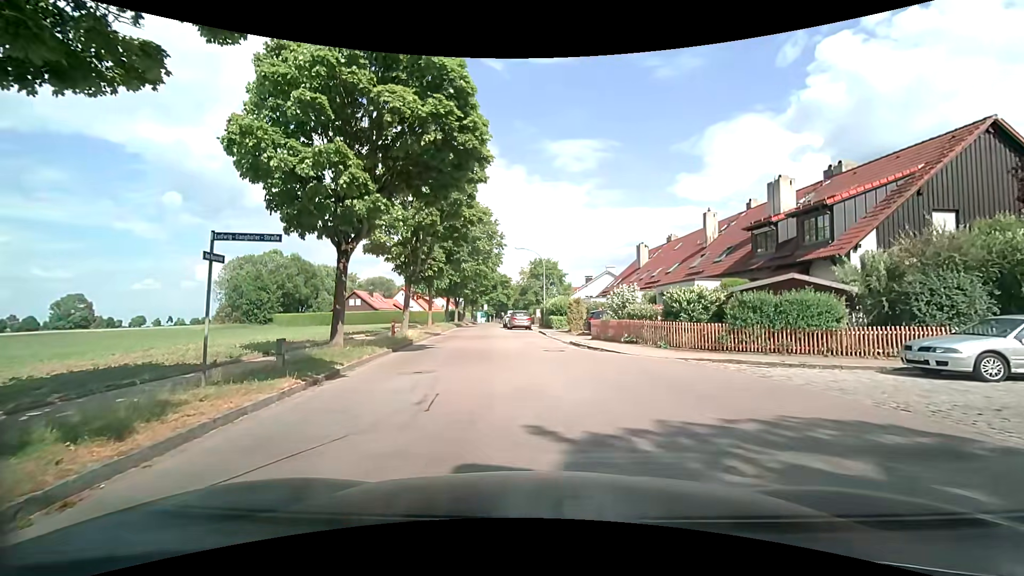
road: residential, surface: asphalt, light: Day
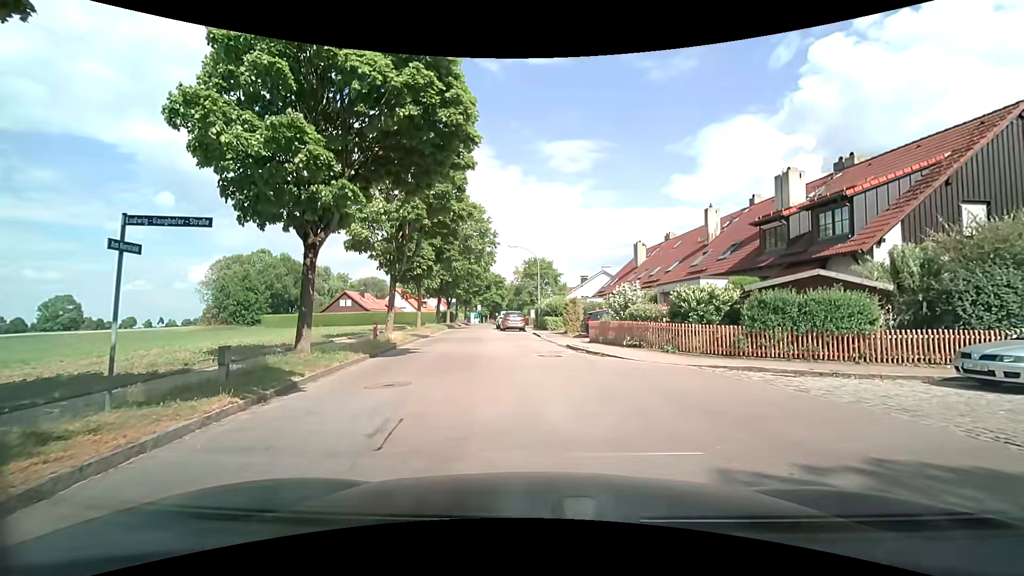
(0.0, +1.8) m; +1°
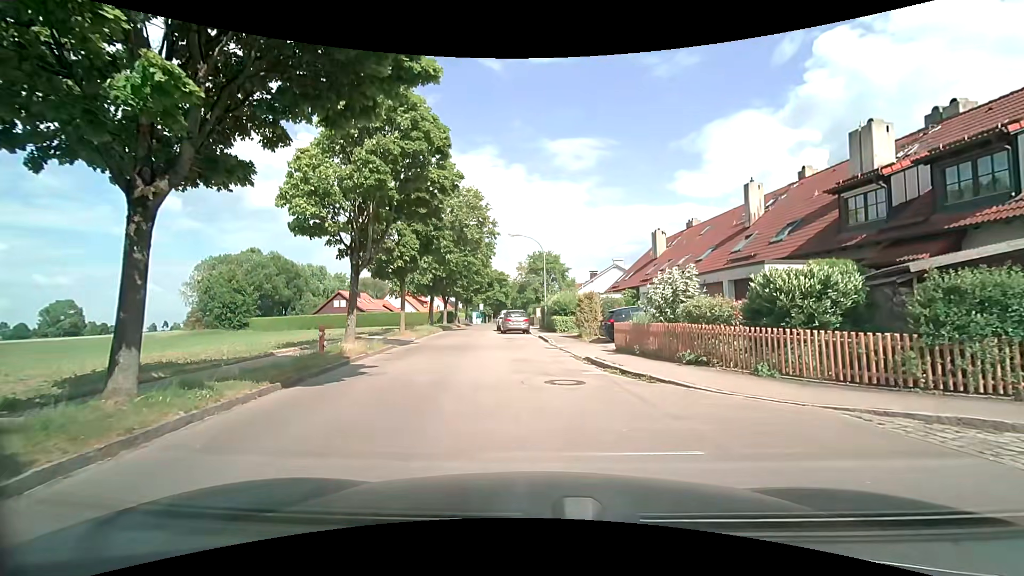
(0.0, +6.1) m; -1°
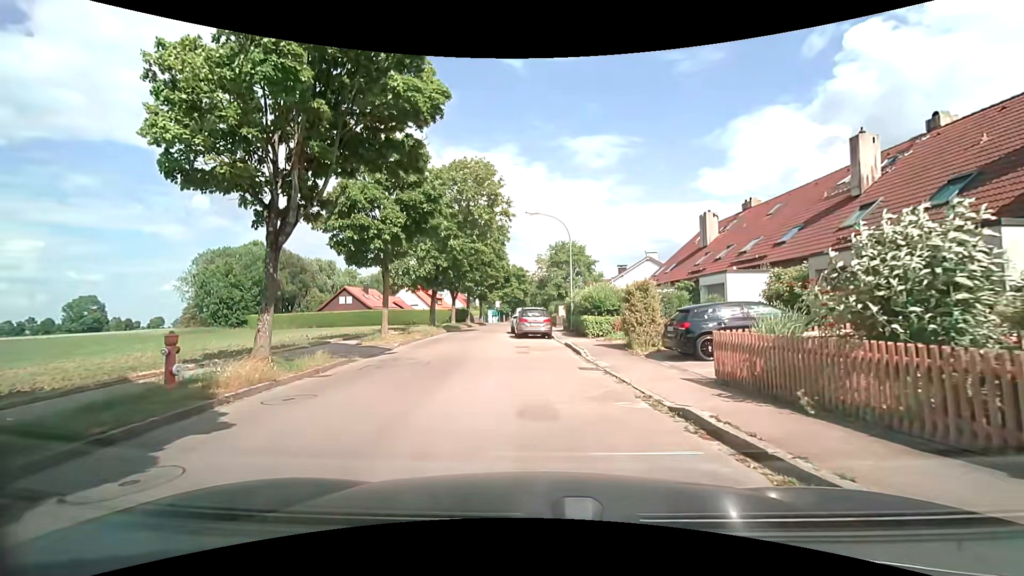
(-0.2, +7.7) m; -3°
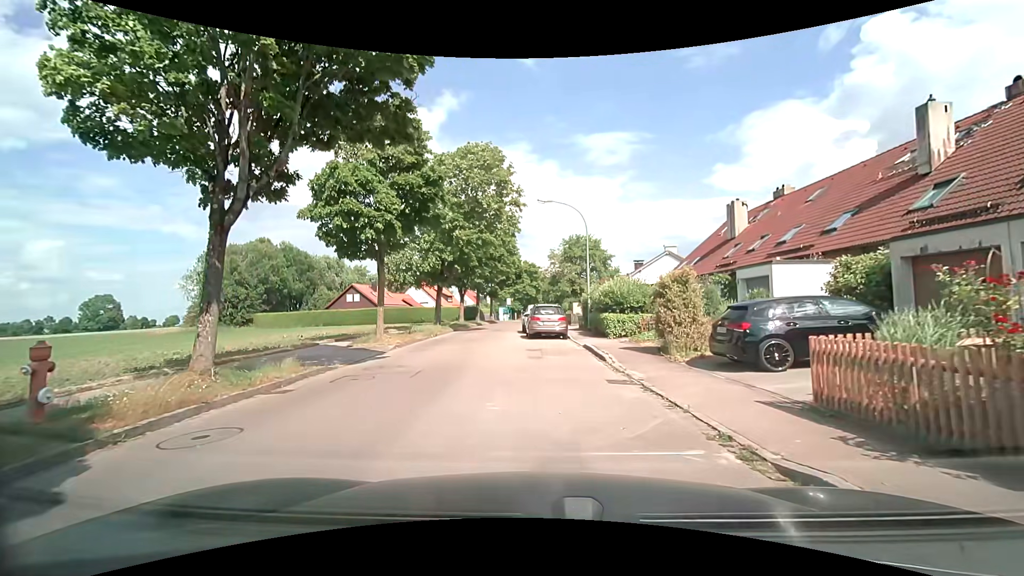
(0.0, +2.7) m; 0°
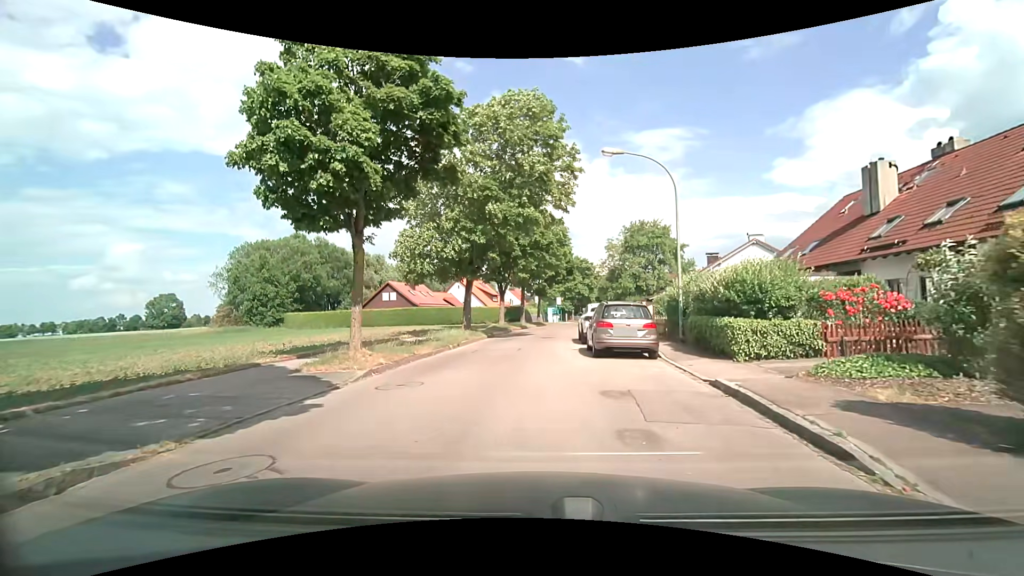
(-0.5, +8.3) m; -8°
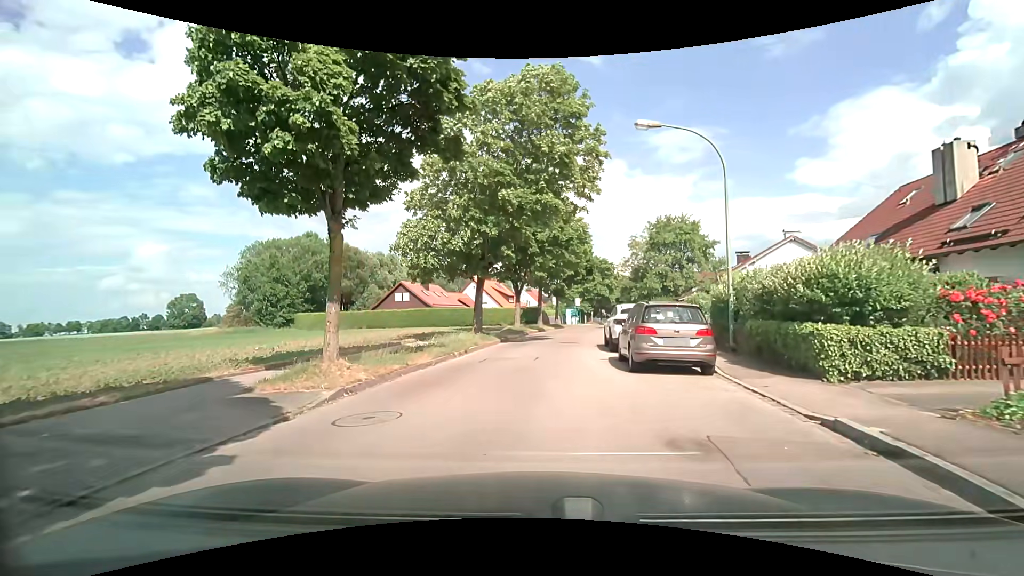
(0.0, +2.8) m; -2°
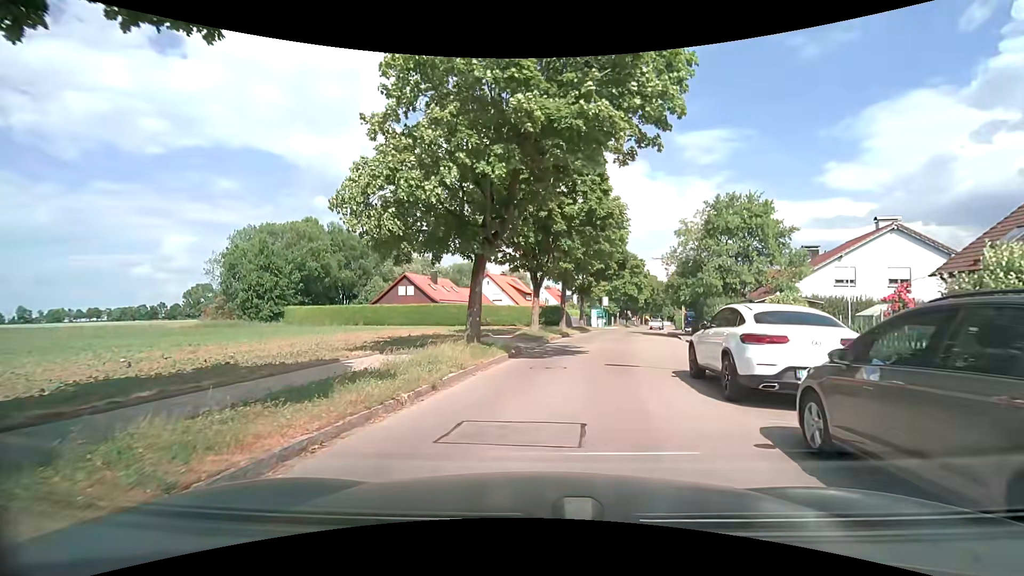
(-0.2, +8.6) m; -1°
